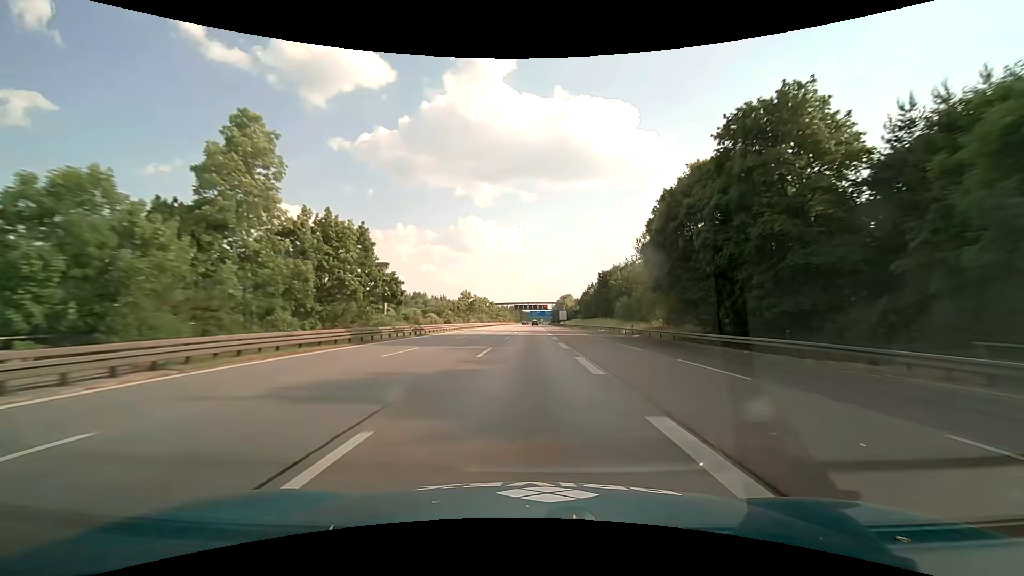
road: motorway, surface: asphalt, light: Day
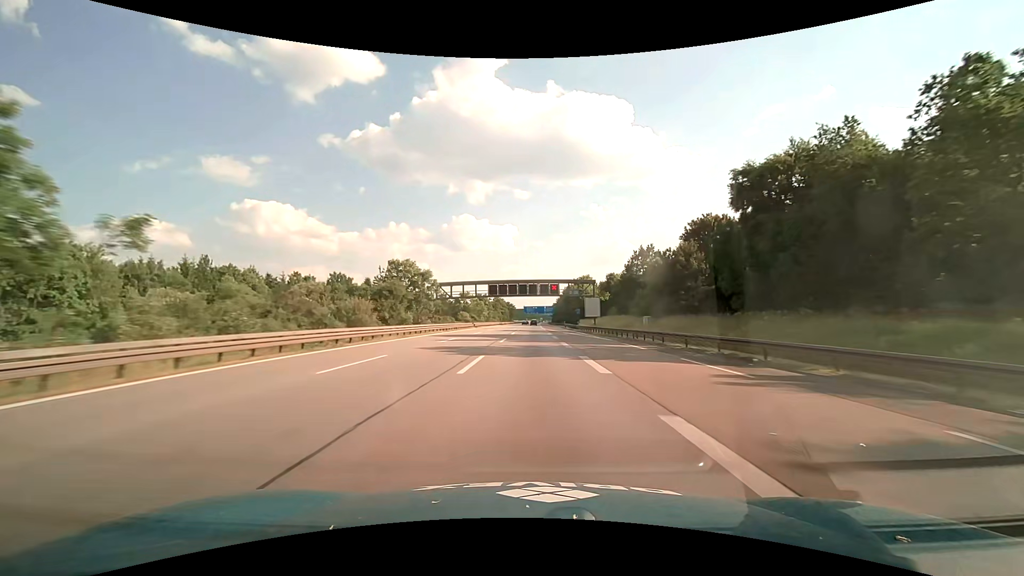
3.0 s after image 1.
(+0.5, +95.7) m; +1°
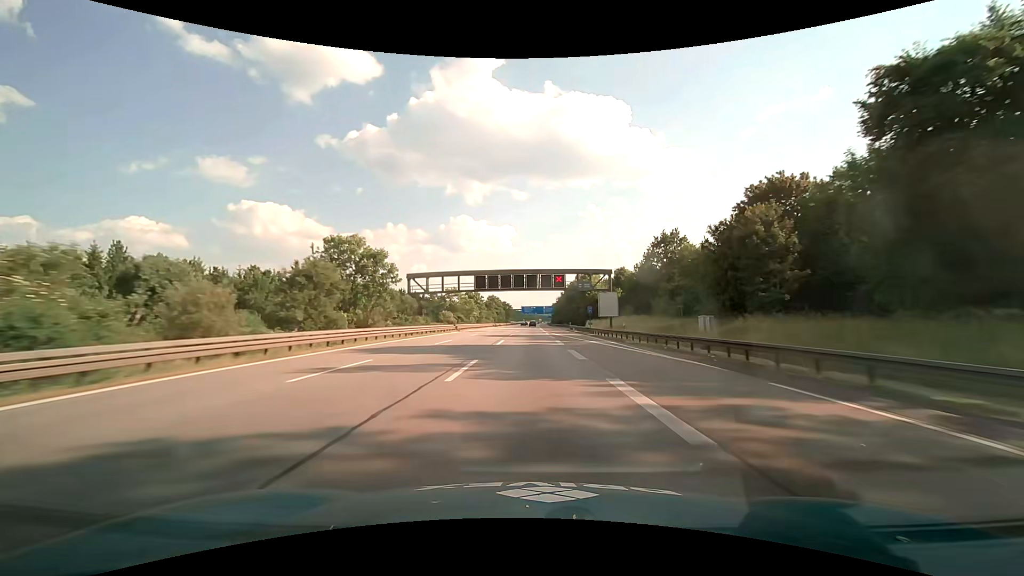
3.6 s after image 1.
(+0.1, +19.0) m; 0°
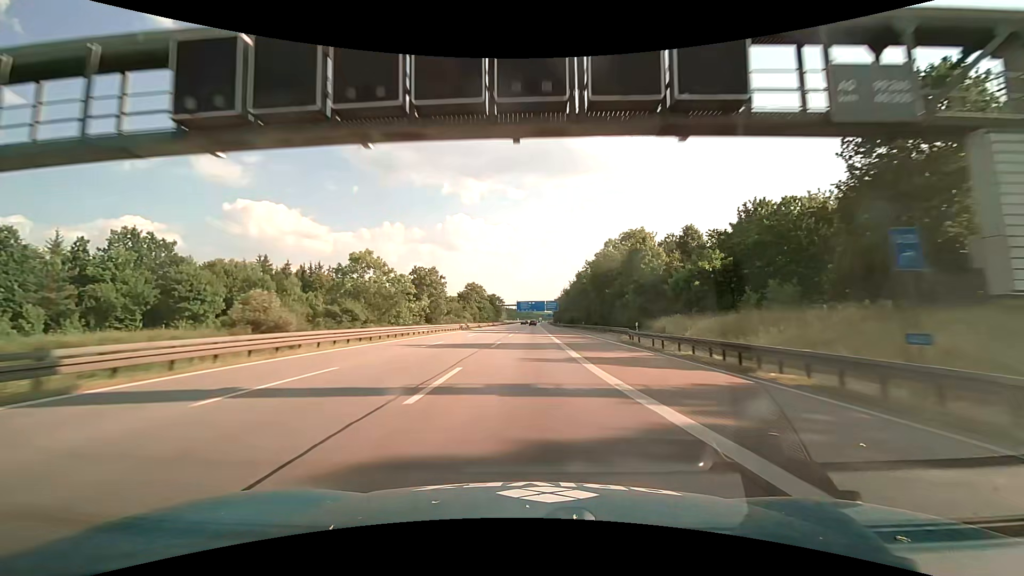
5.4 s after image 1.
(+0.3, +57.0) m; 0°
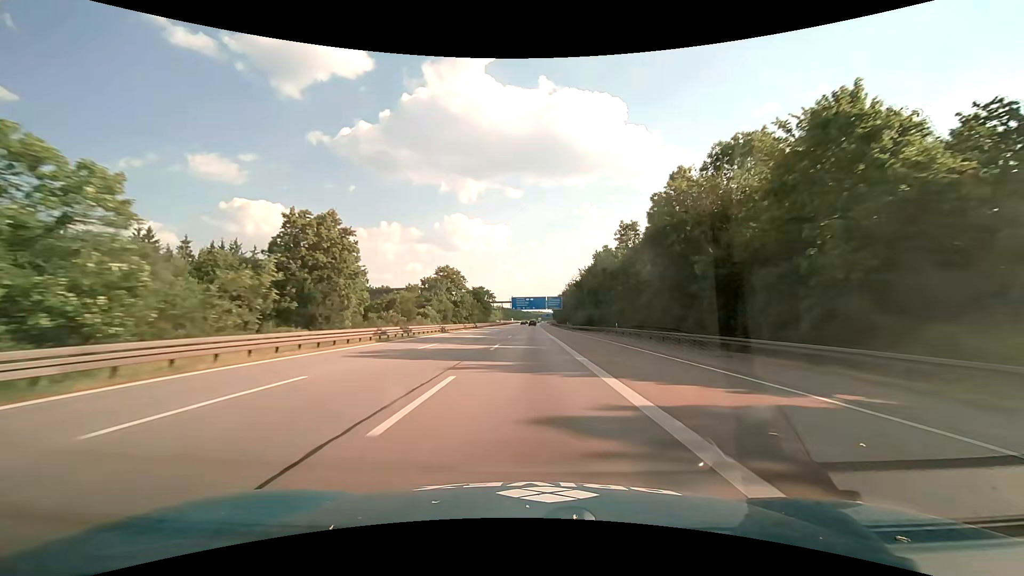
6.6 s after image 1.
(0.0, +38.0) m; 0°
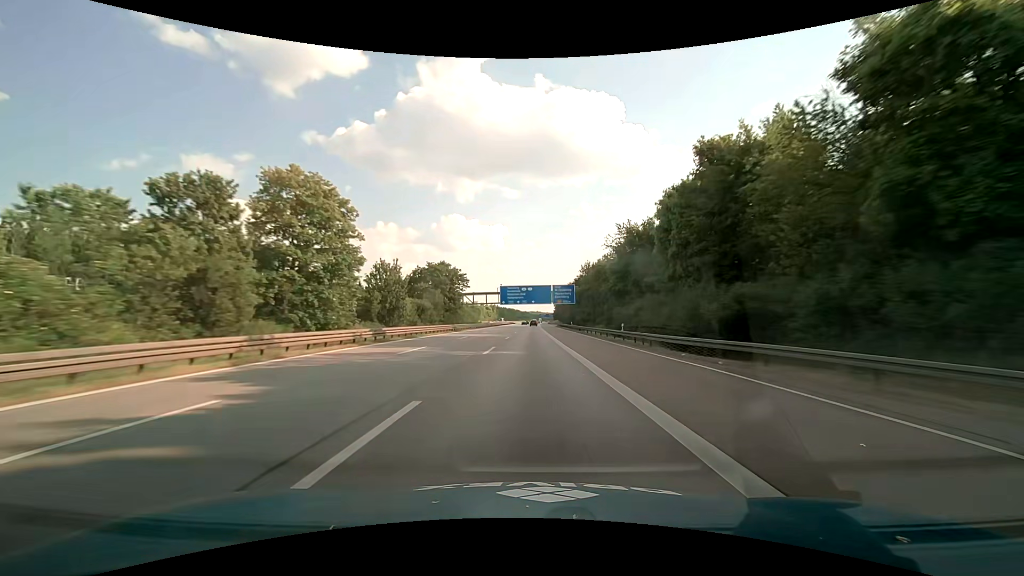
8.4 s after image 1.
(+0.1, +57.2) m; 0°
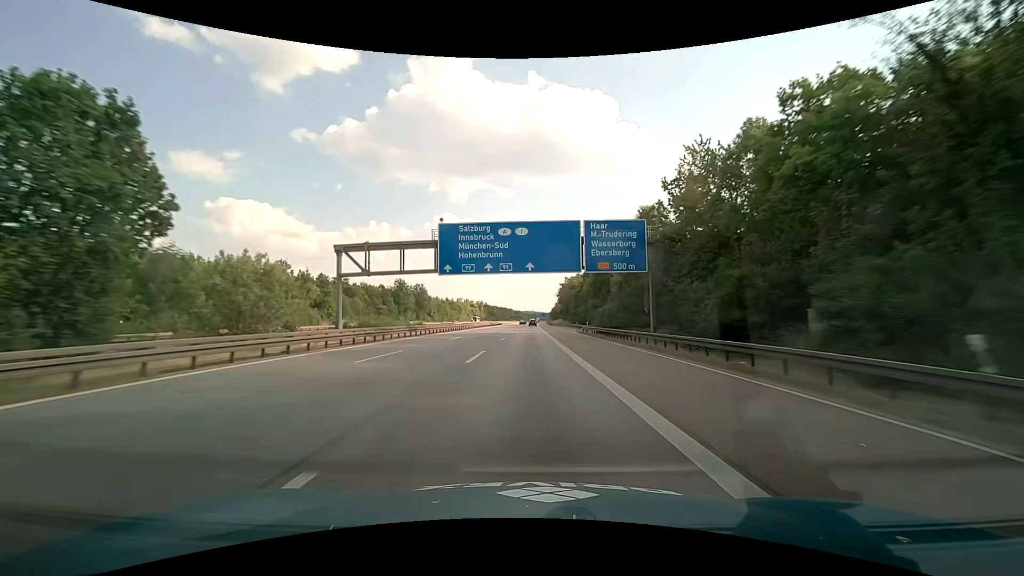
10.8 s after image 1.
(+0.3, +76.5) m; +1°
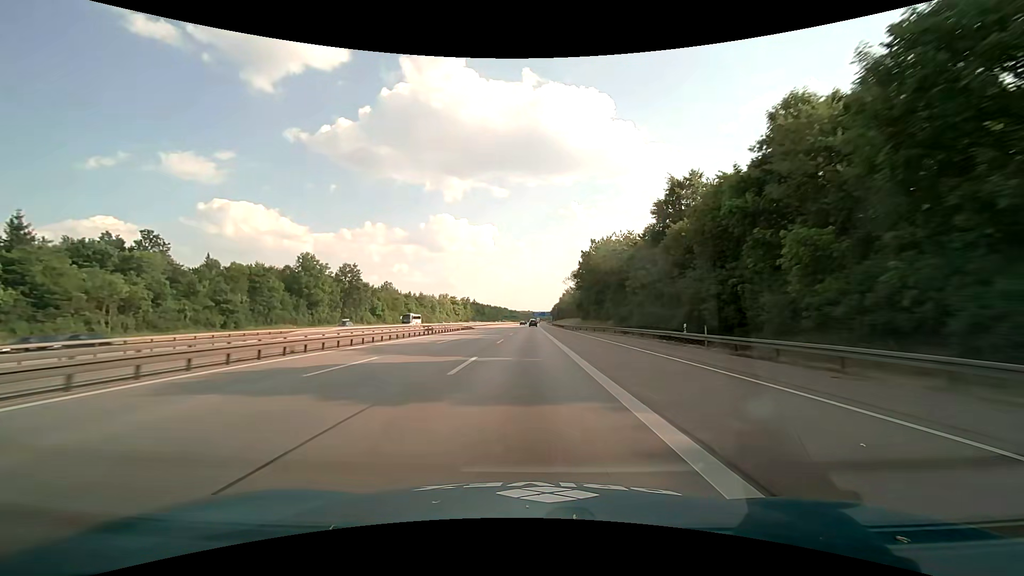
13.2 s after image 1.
(+0.2, +75.9) m; 0°
(0, +10) (0, +20) (0, +30) (0, +40) (0, +50) (0, +60) (0, +70) (0, +80) (0, +90) (0, +100) m
